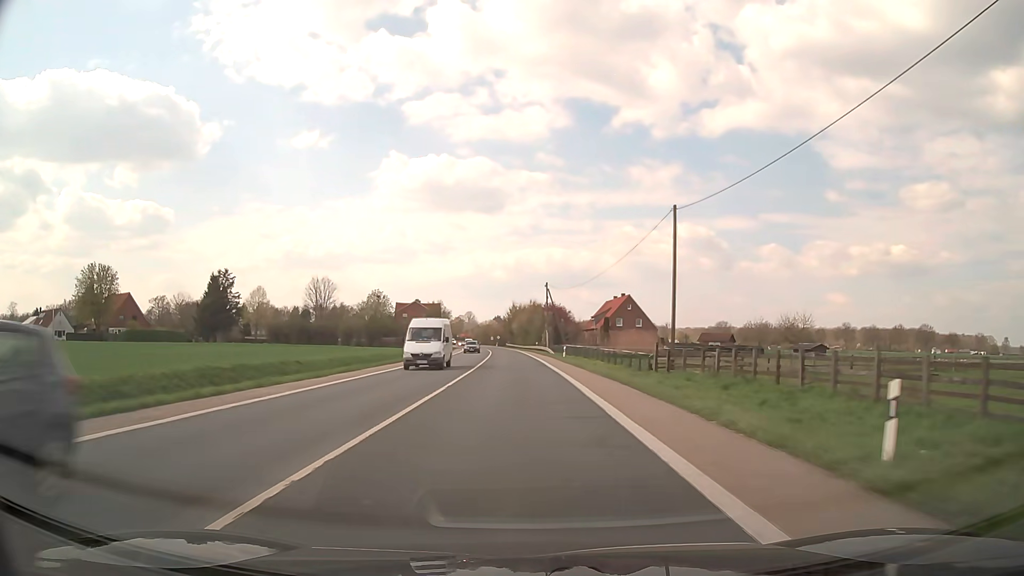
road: secondary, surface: asphalt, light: Day
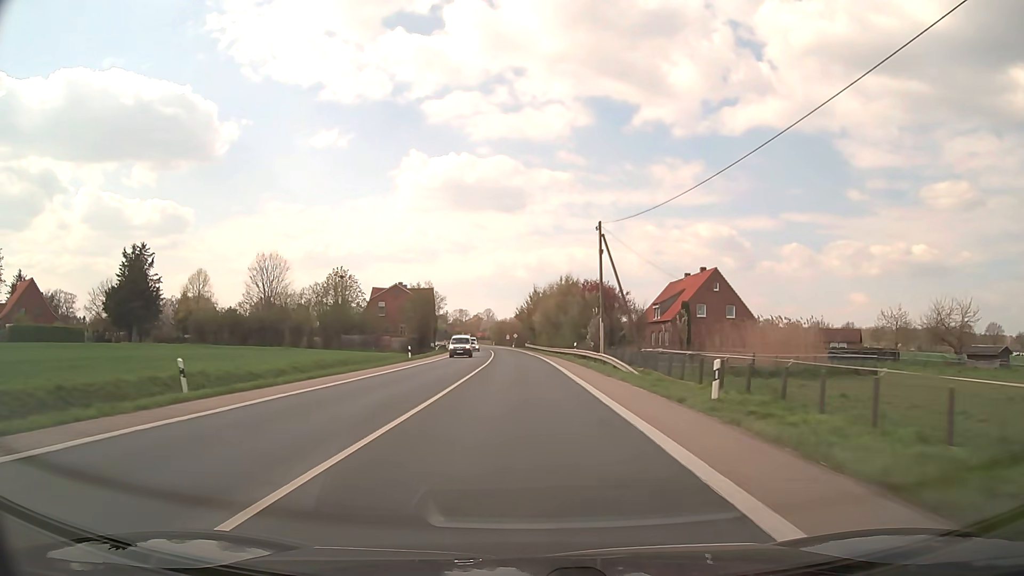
(-0.6, +41.0) m; -2°
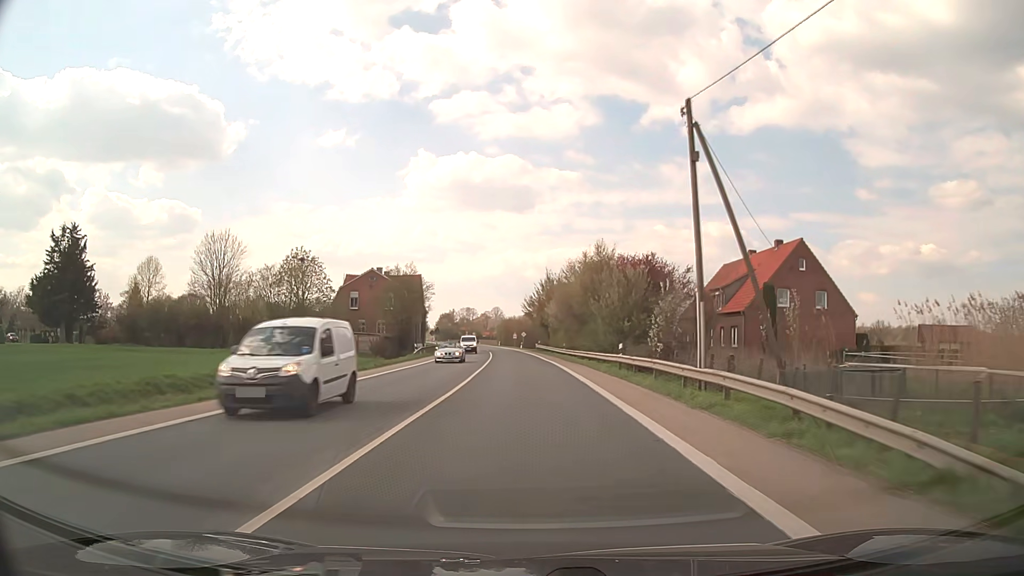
(-0.2, +20.9) m; -1°
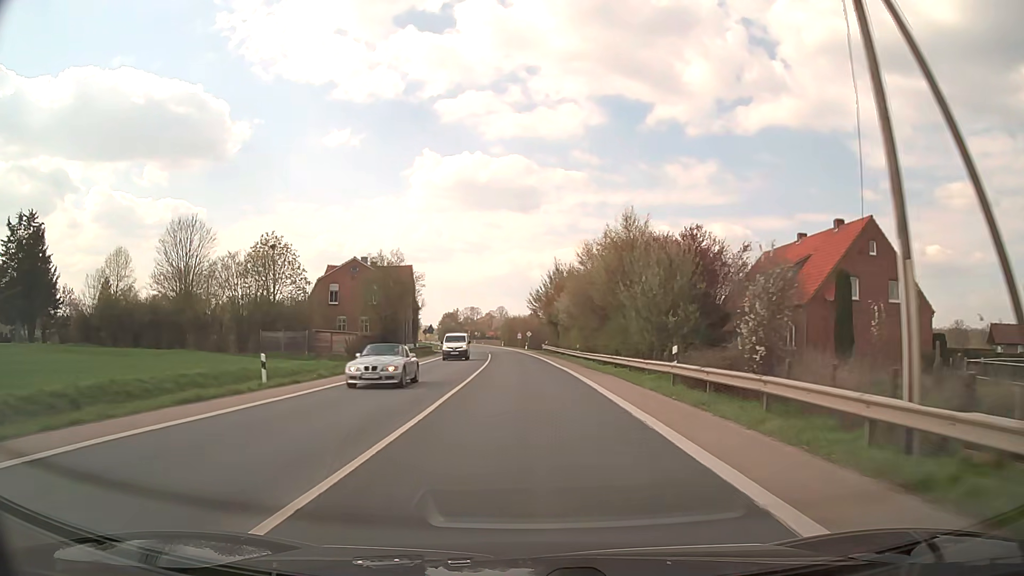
(0.0, +10.5) m; -1°
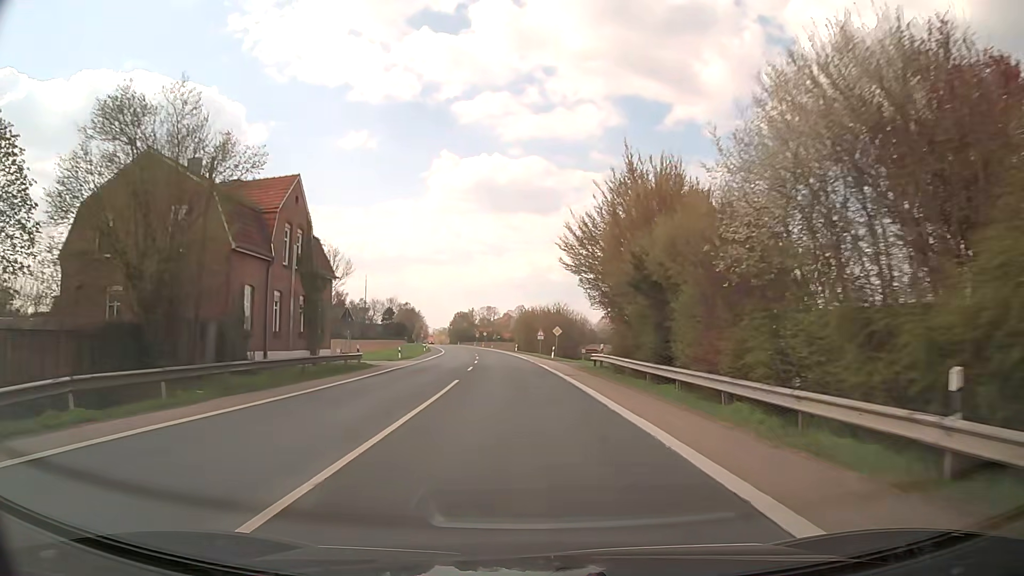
(-0.5, +42.4) m; -2°
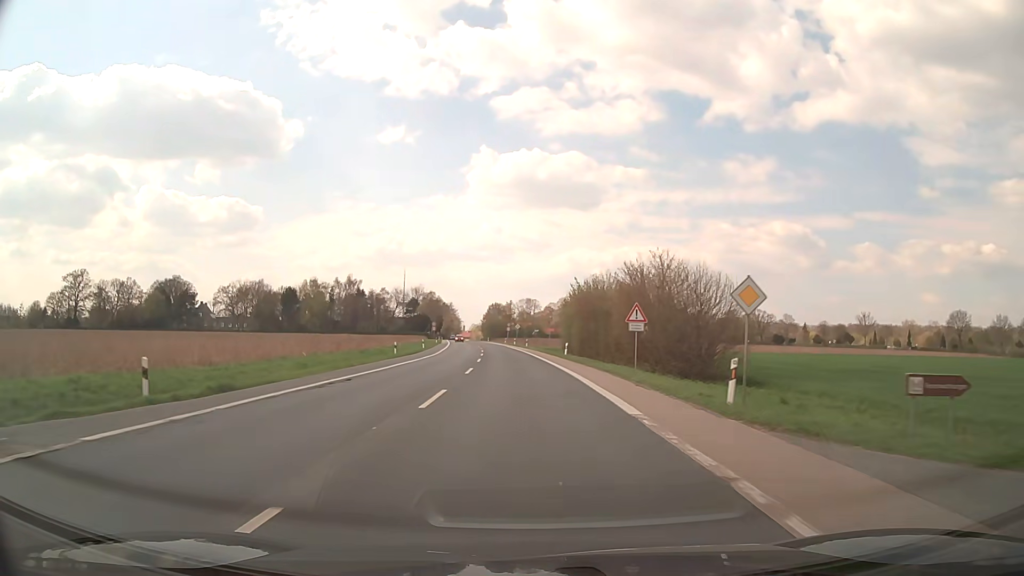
(-1.2, +42.7) m; -3°
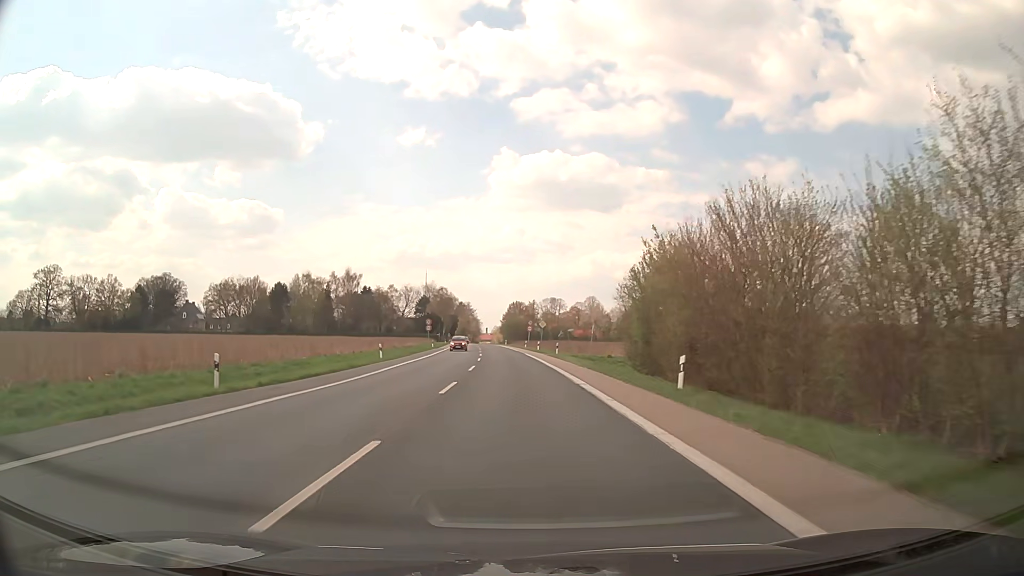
(-0.6, +32.1) m; -2°
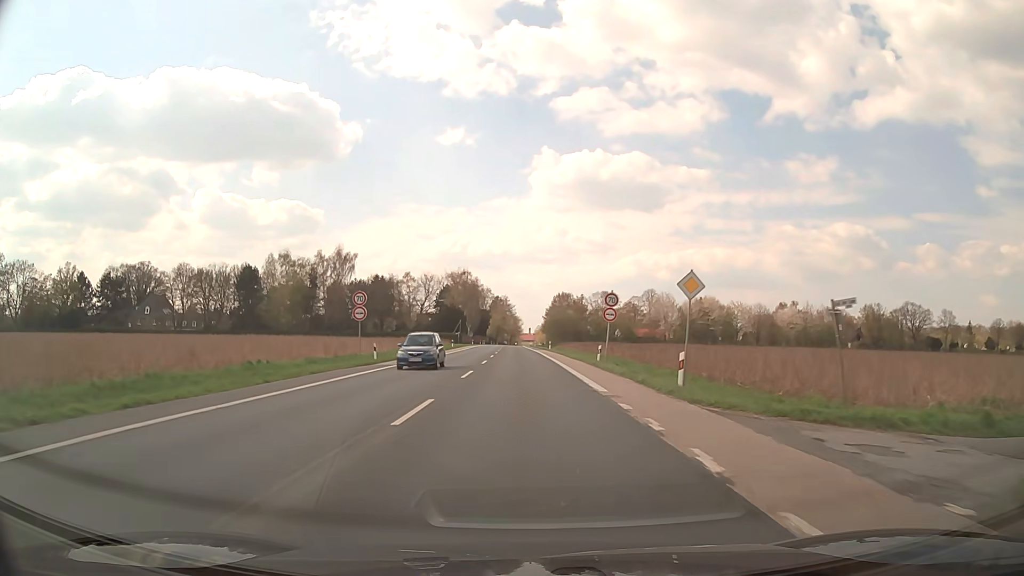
(-1.8, +53.7) m; -4°
(0, +10) (0, +20) (0, +30) (-1, +40) (-1, +50) (-1, +60) (-1, +70) (-2, +80) (-2, +90) (-2, +100) m
